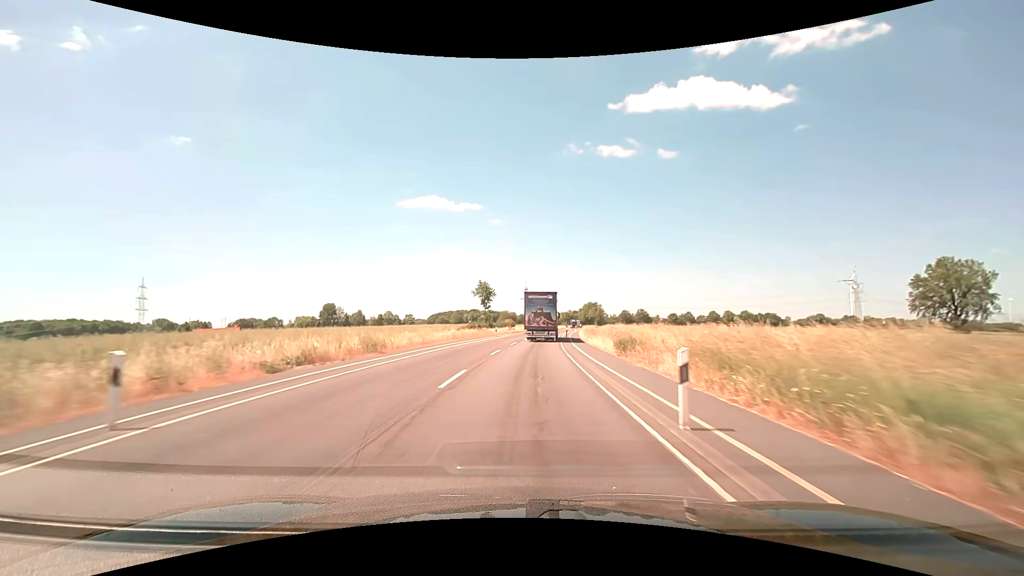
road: secondary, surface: asphalt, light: Day
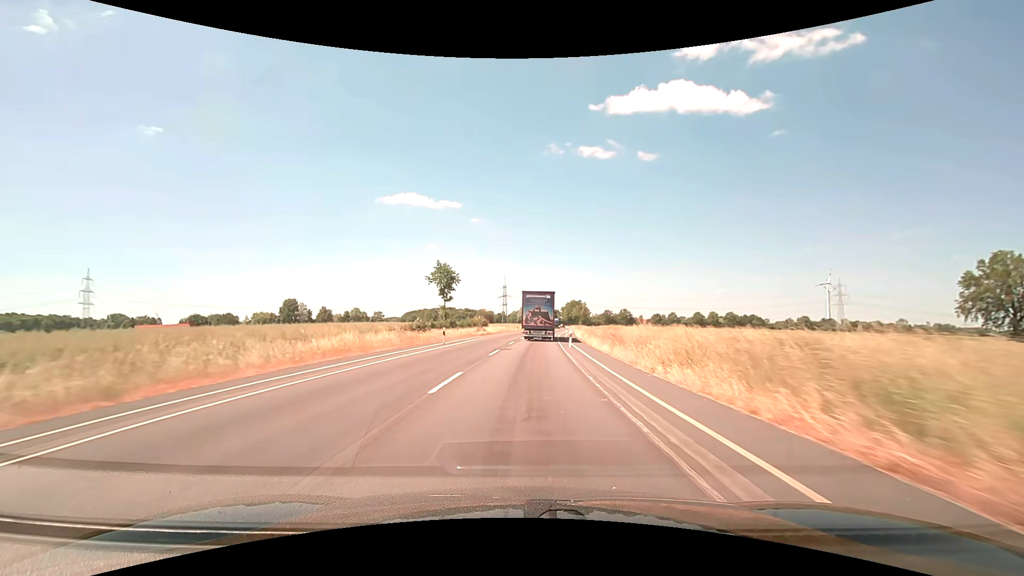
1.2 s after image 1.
(+0.5, +25.0) m; +2°
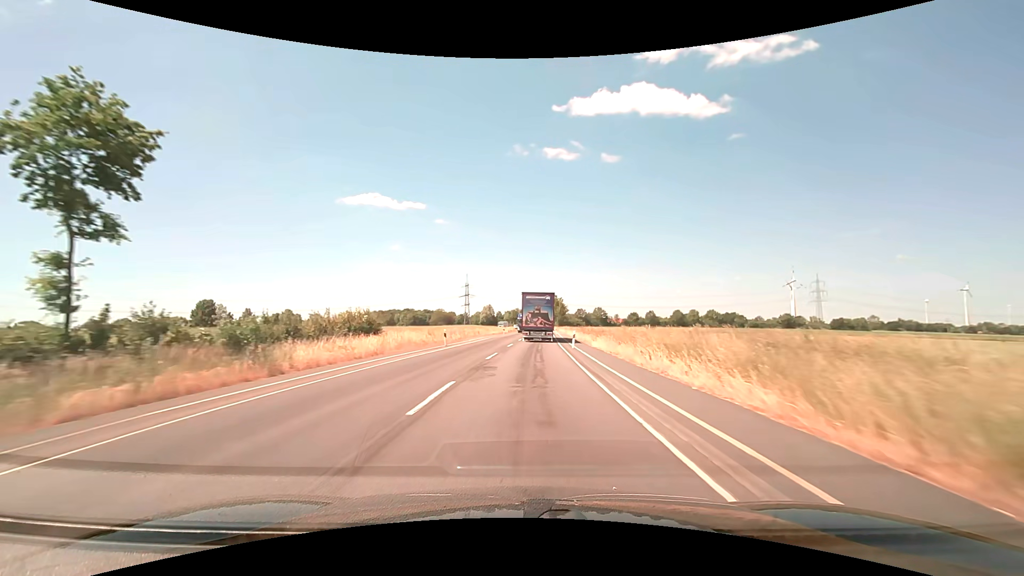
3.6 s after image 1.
(+1.9, +50.1) m; +4°
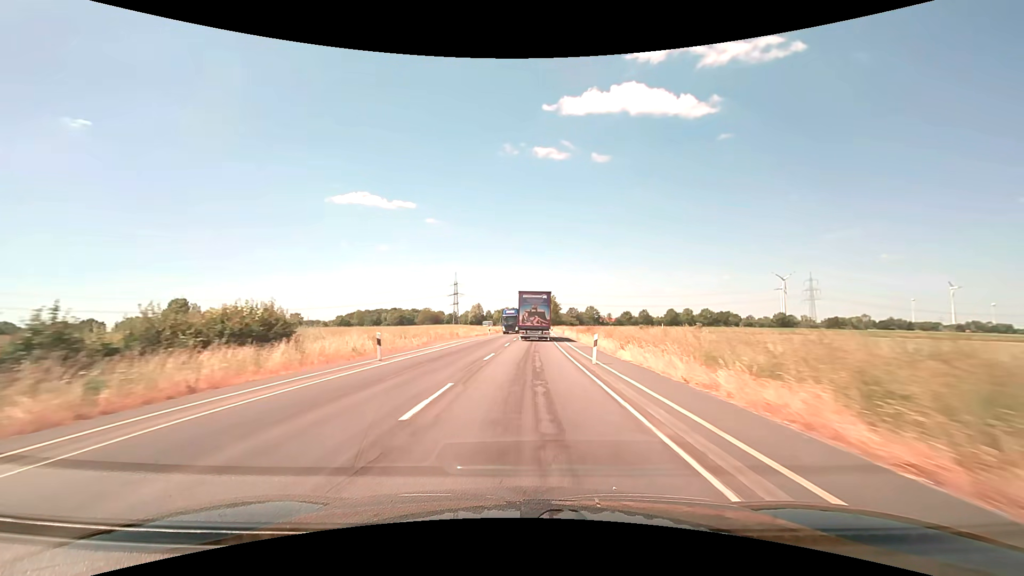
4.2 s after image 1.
(+0.1, +12.5) m; +1°
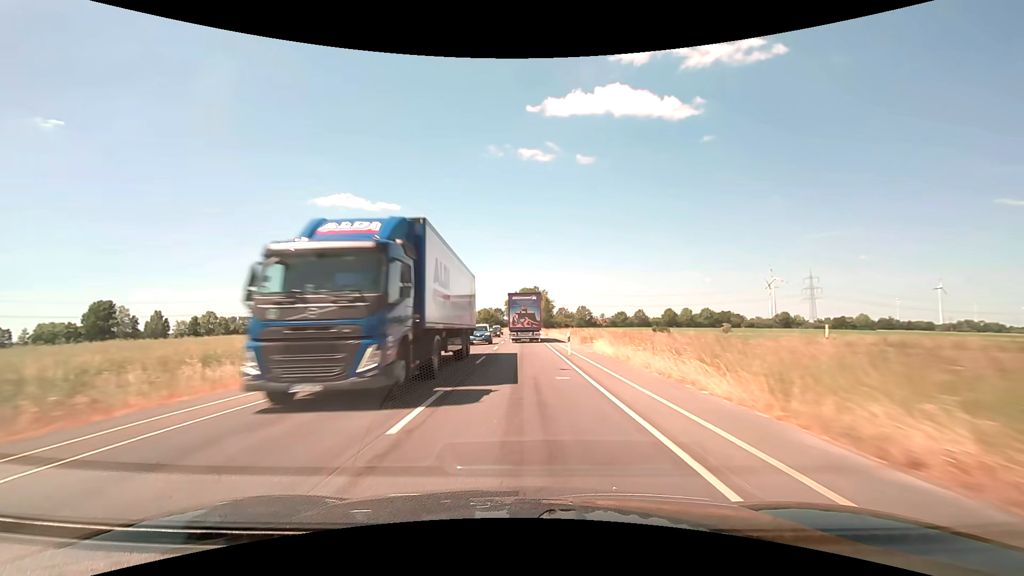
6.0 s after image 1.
(+0.7, +37.6) m; +2°
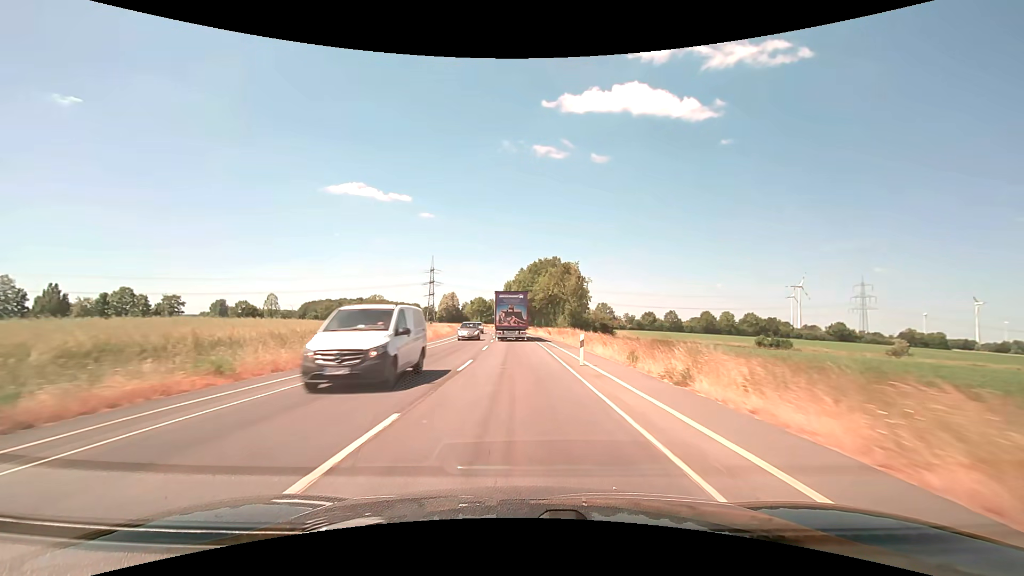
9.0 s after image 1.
(-0.1, +62.6) m; -1°
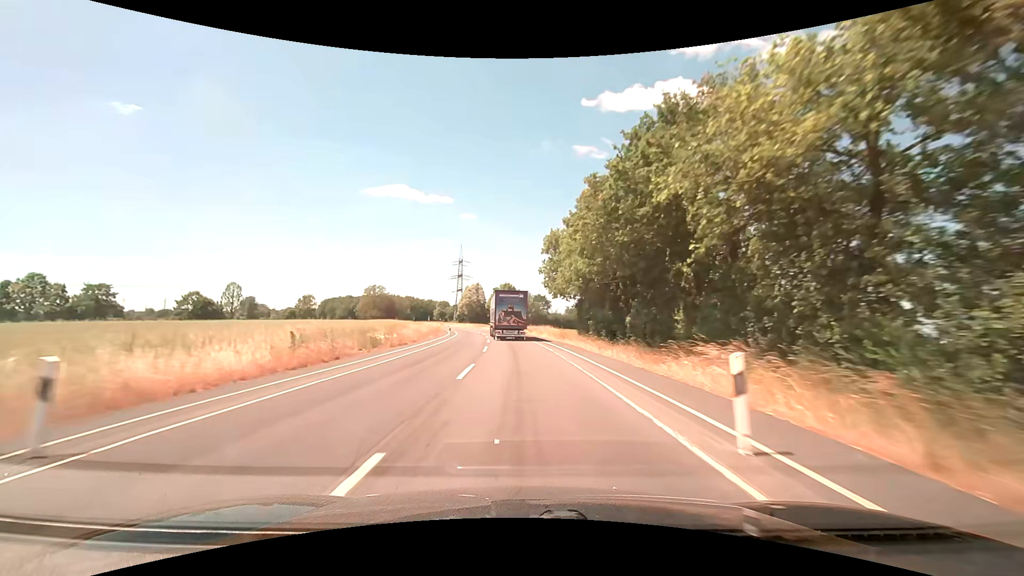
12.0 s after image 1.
(-1.8, +62.5) m; -4°
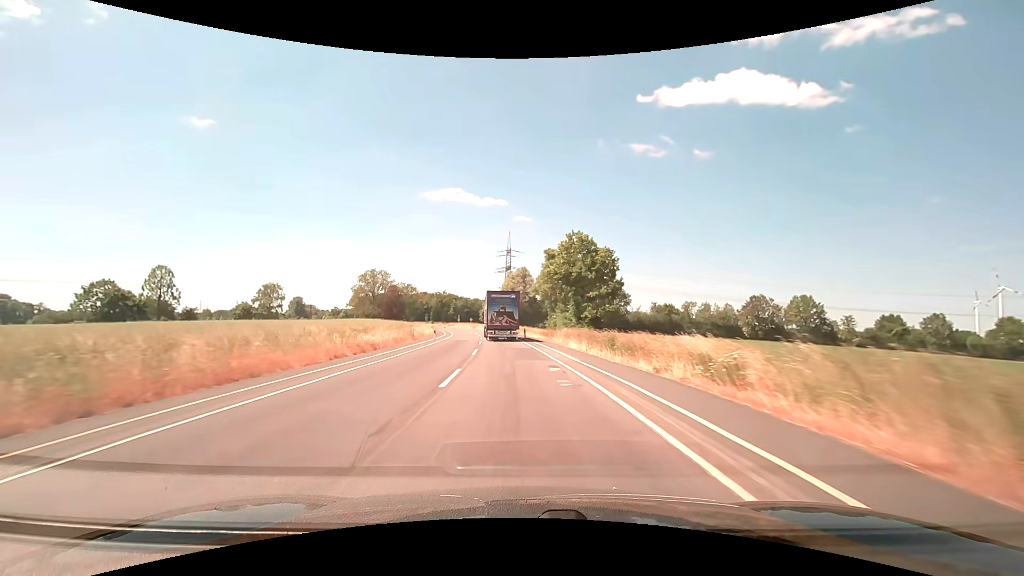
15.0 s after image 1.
(-3.2, +62.4) m; -6°
(0, +10) (0, +20) (-1, +30) (-2, +40) (-2, +50) (-4, +60) (-5, +70) (-6, +80) (-8, +90) (-10, +99) m
